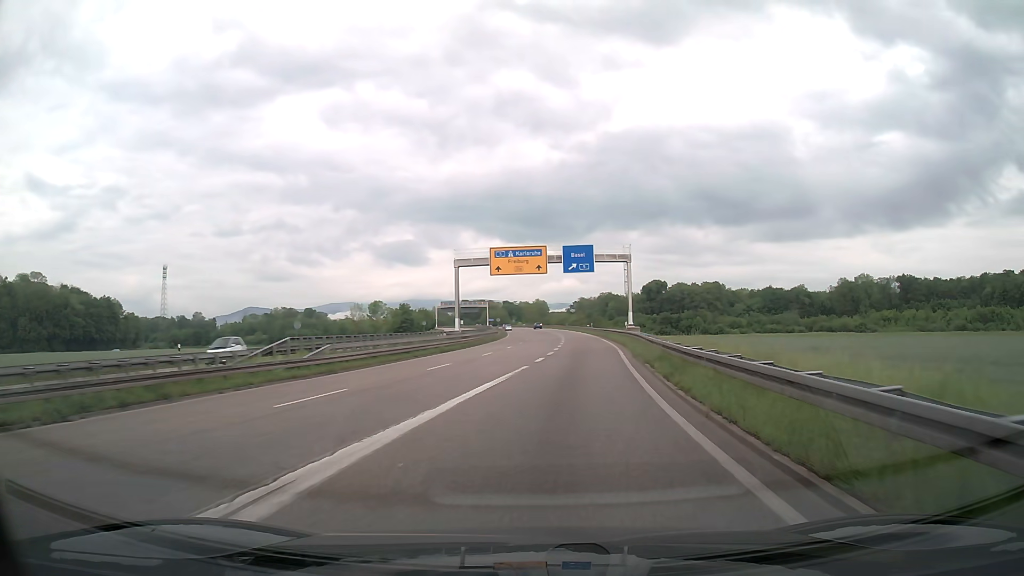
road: trunk_link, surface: asphalt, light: Day
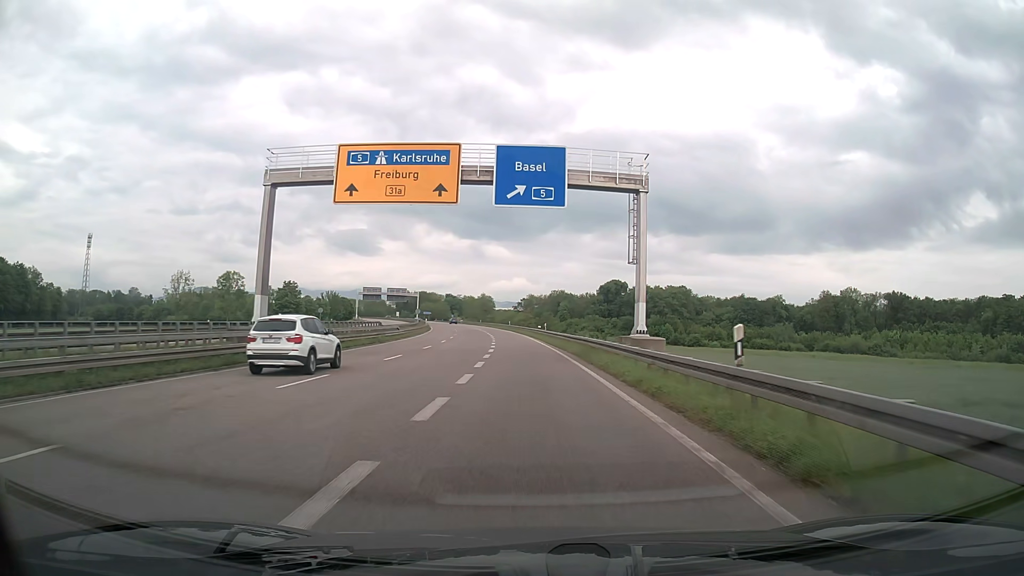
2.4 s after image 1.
(+2.9, +34.9) m; +5°
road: trunk
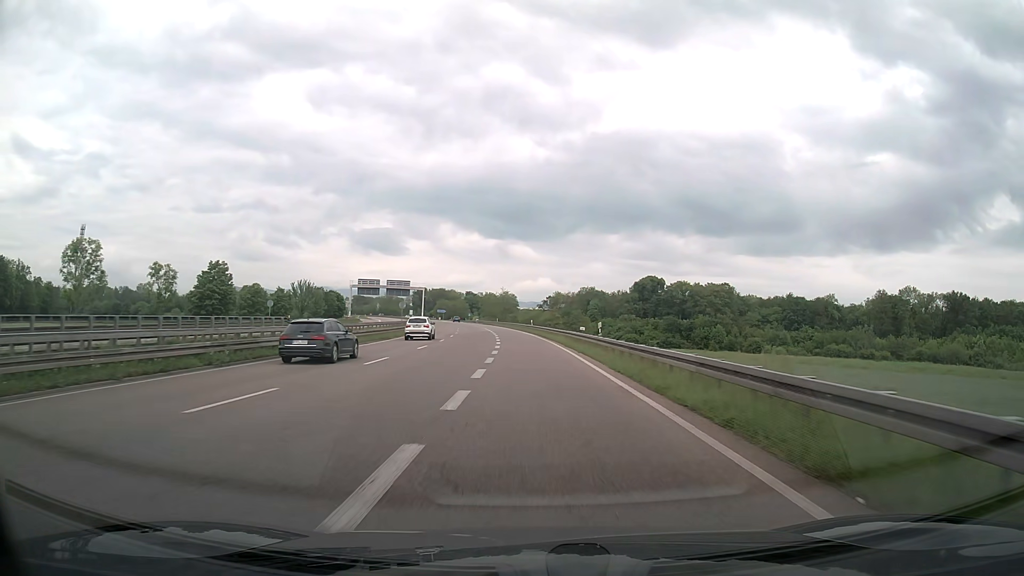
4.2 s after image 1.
(-0.4, +29.6) m; -2°
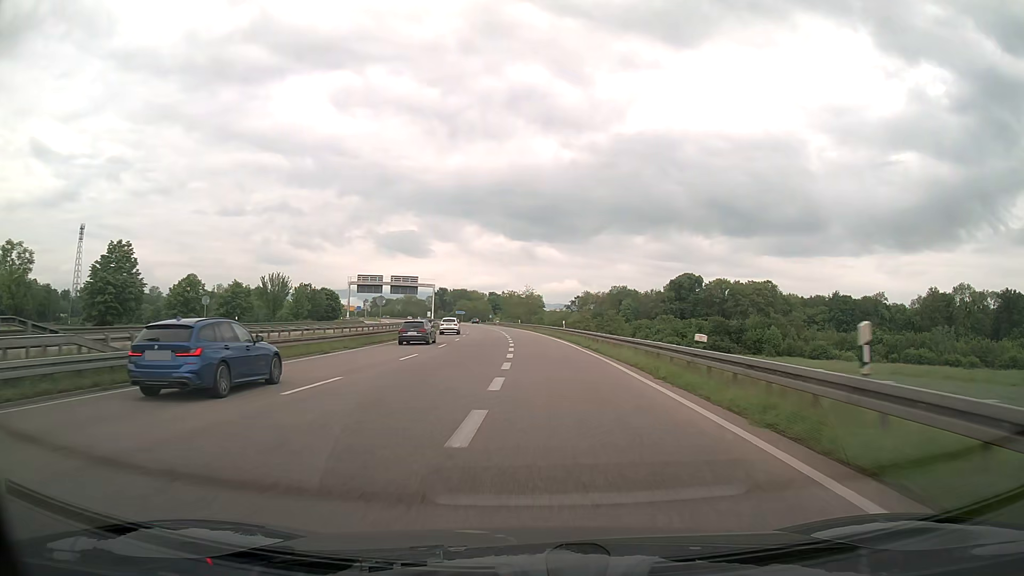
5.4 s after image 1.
(-0.4, +21.4) m; -2°
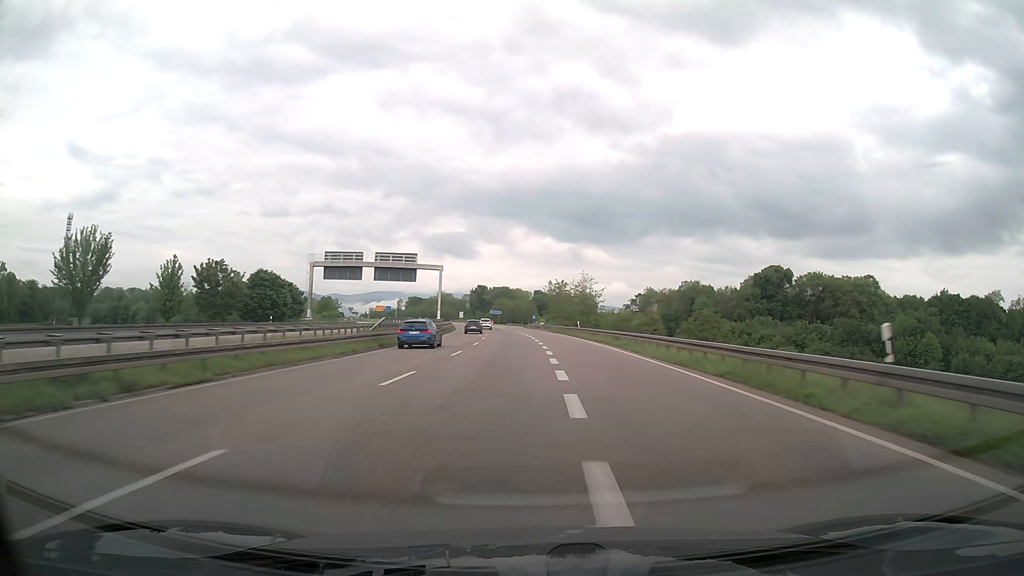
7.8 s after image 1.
(-1.8, +46.2) m; -4°
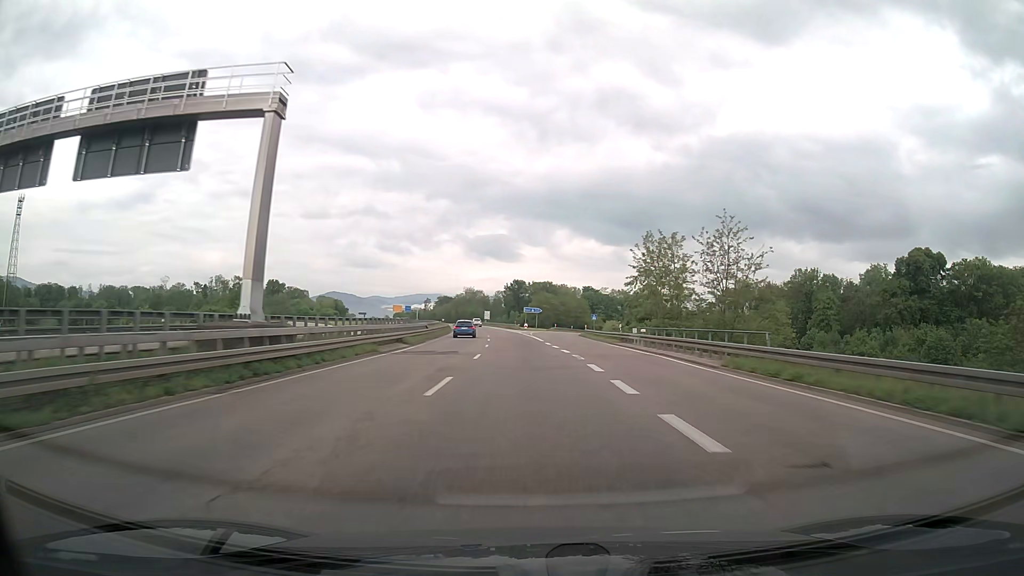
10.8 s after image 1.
(-2.1, +63.2) m; -4°
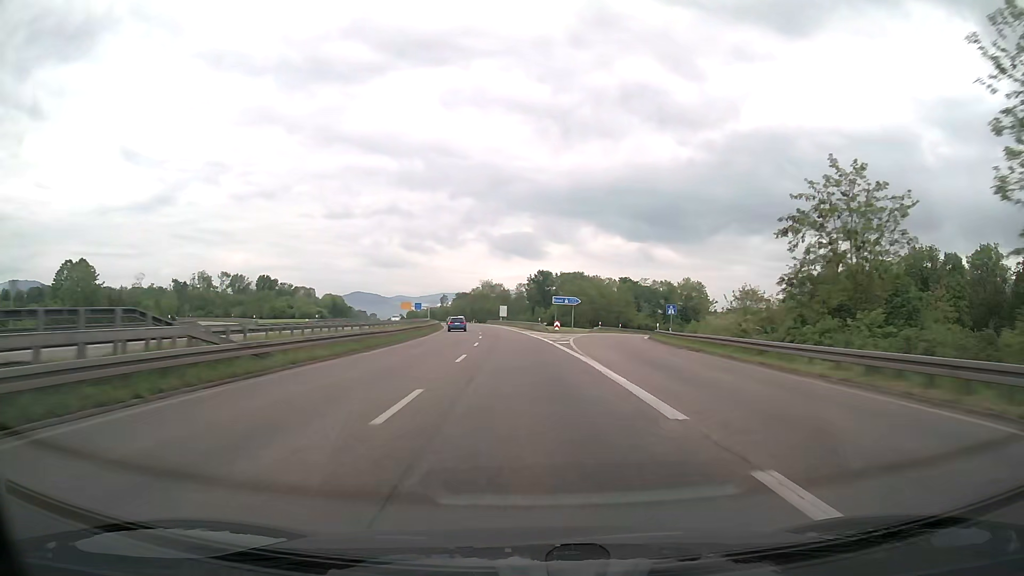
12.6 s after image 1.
(-0.6, +40.3) m; -2°
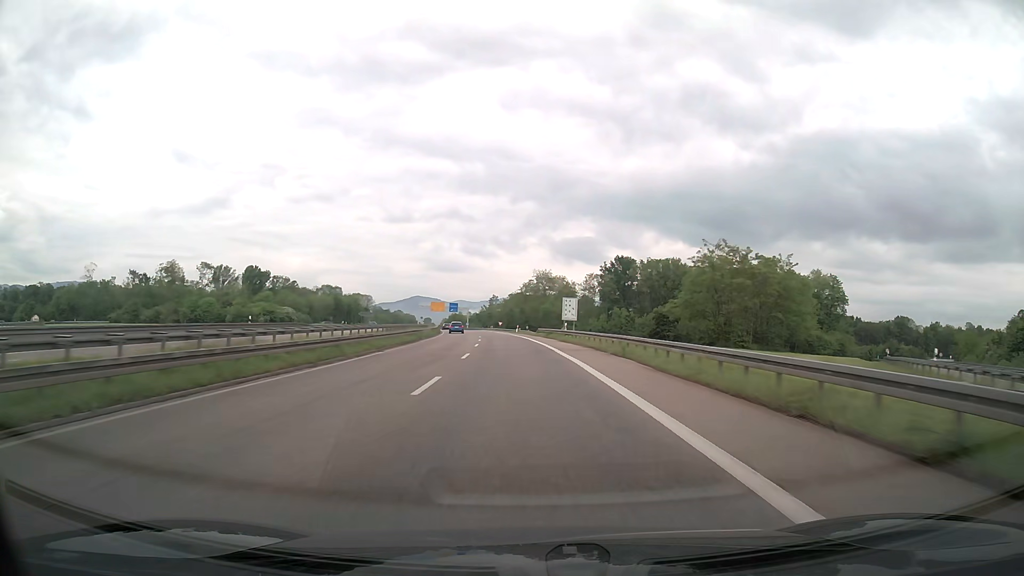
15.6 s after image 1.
(-3.5, +68.7) m; -5°
(0, +10) (0, +20) (-1, +30) (-1, +40) (-2, +50) (-3, +60) (-4, +70) (-5, +80) (-6, +90) (-7, +100) m
